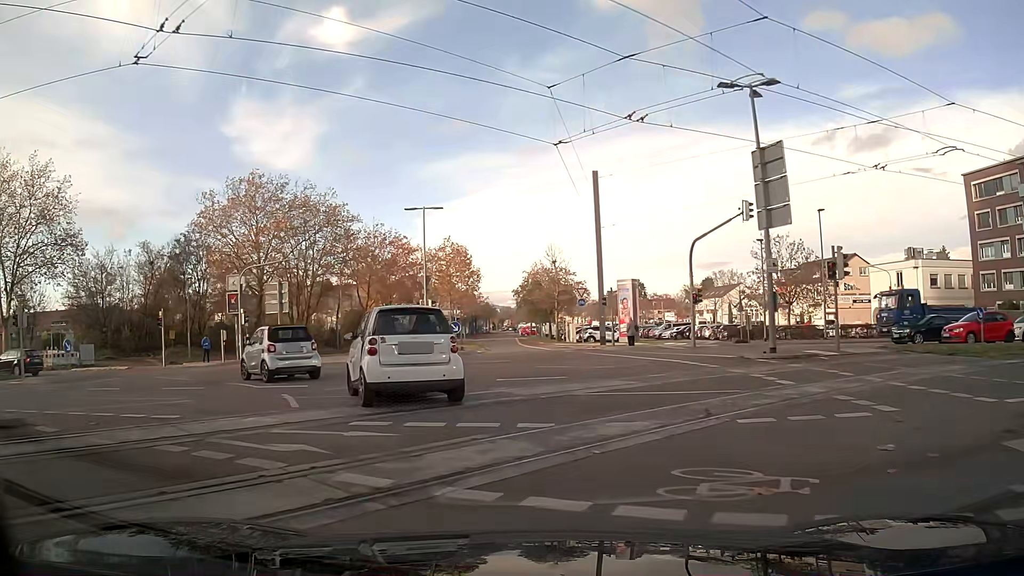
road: secondary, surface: asphalt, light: Day
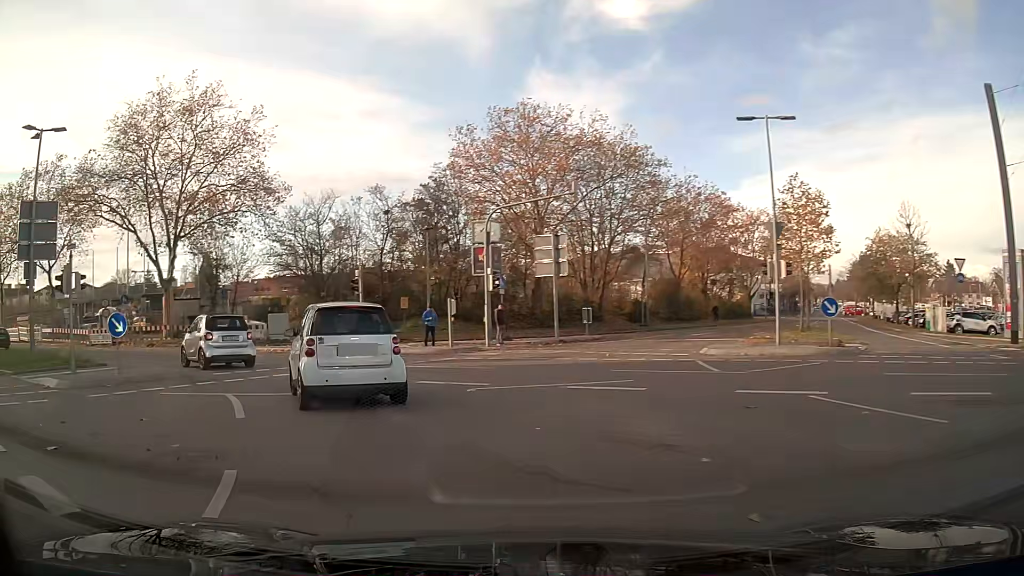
(-3.3, +13.7) m; -29°
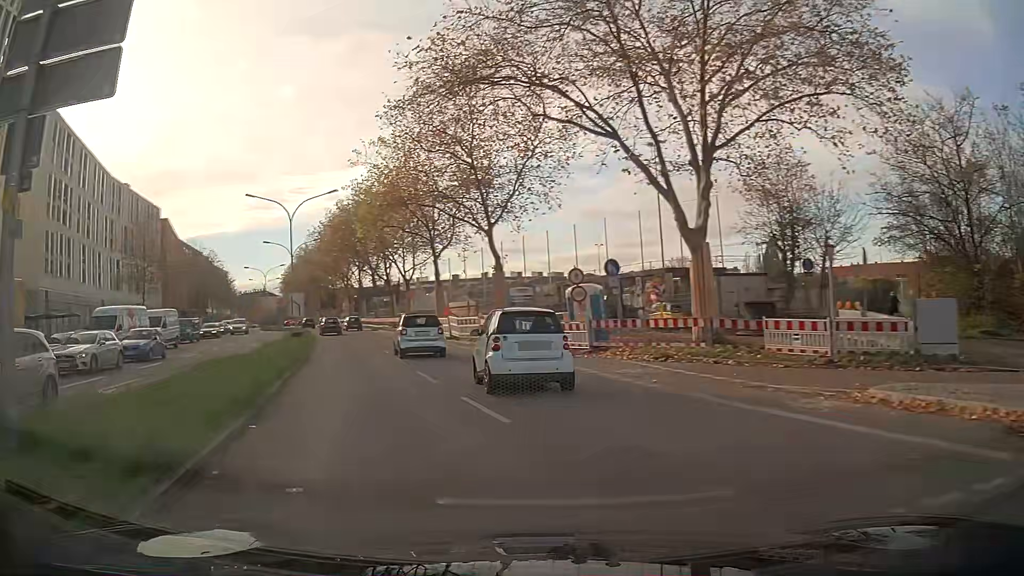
(-8.6, +18.9) m; -47°
